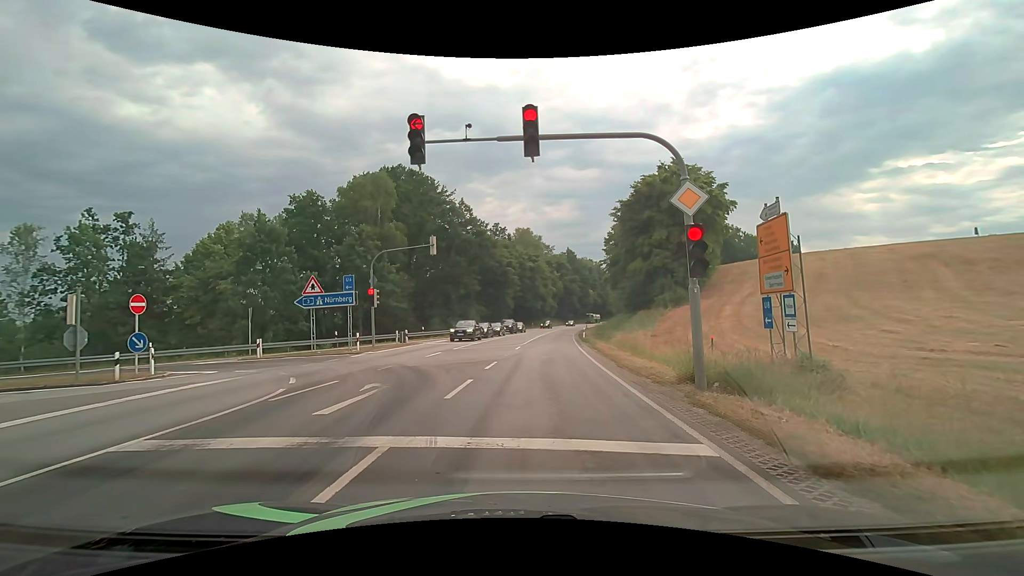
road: primary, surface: asphalt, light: Day
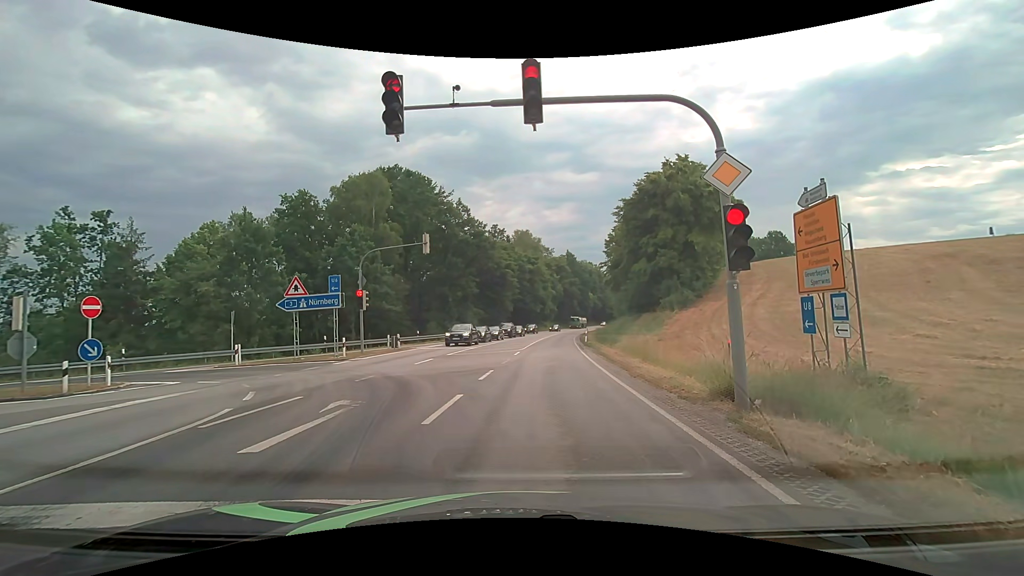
(0.0, +1.9) m; 0°
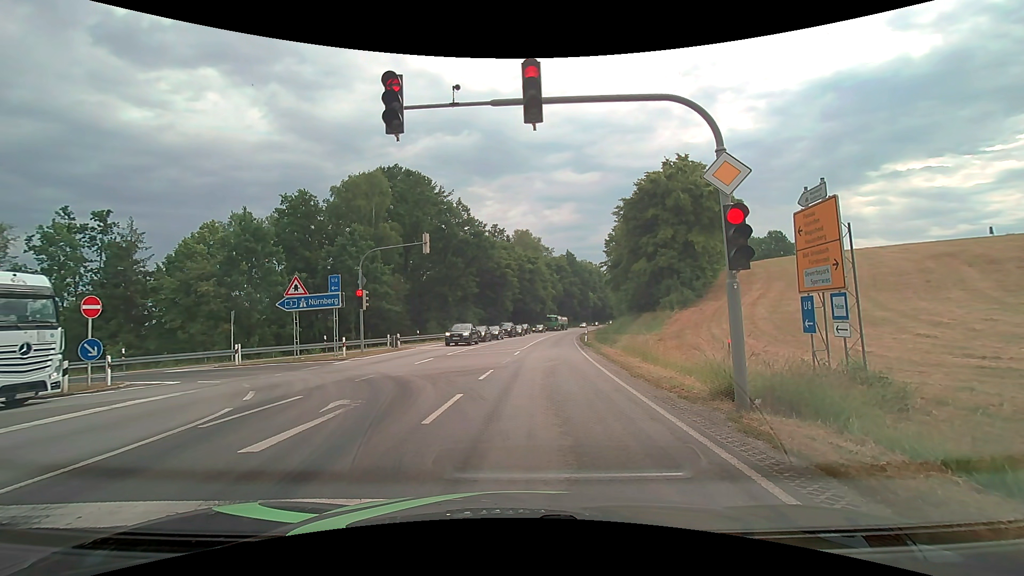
(0.0, +0.1) m; 0°
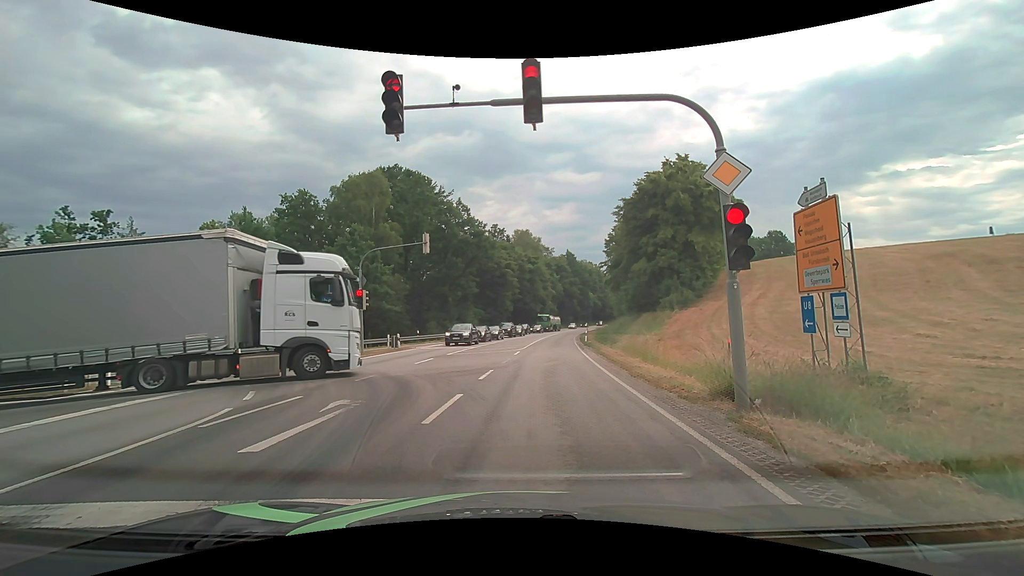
(0.0, 0.0) m; 0°
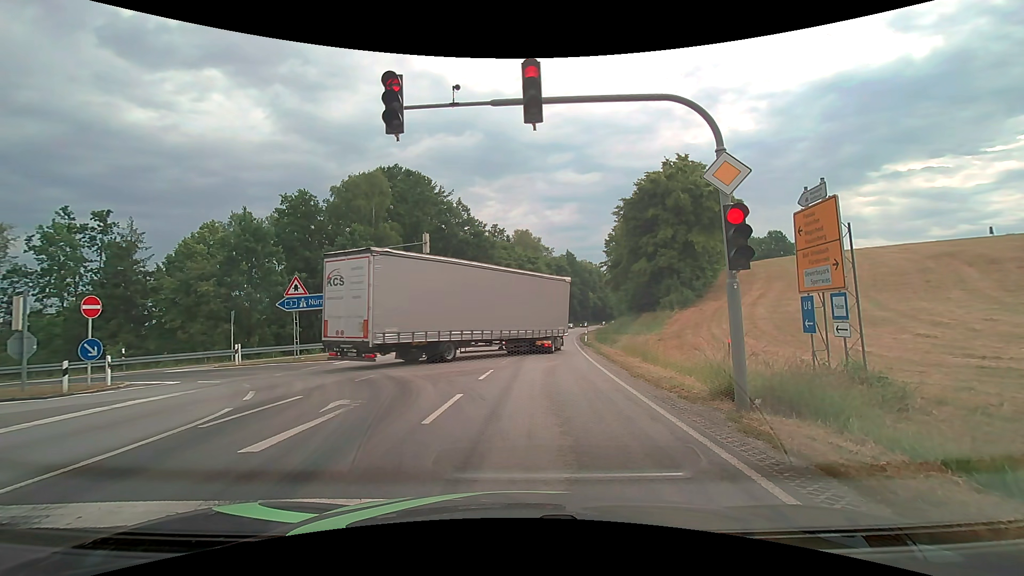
(0.0, 0.0) m; 0°
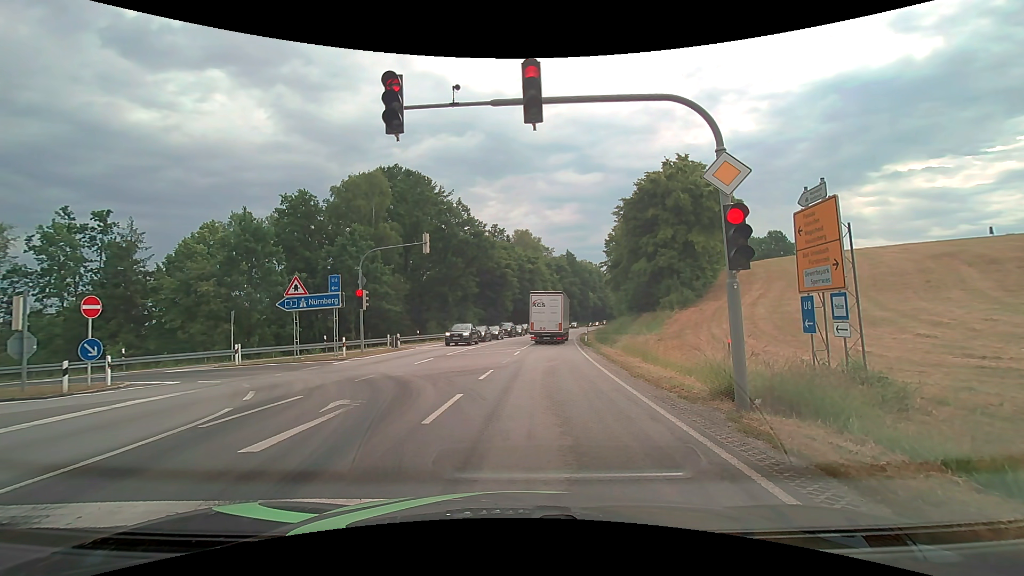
(0.0, 0.0) m; 0°
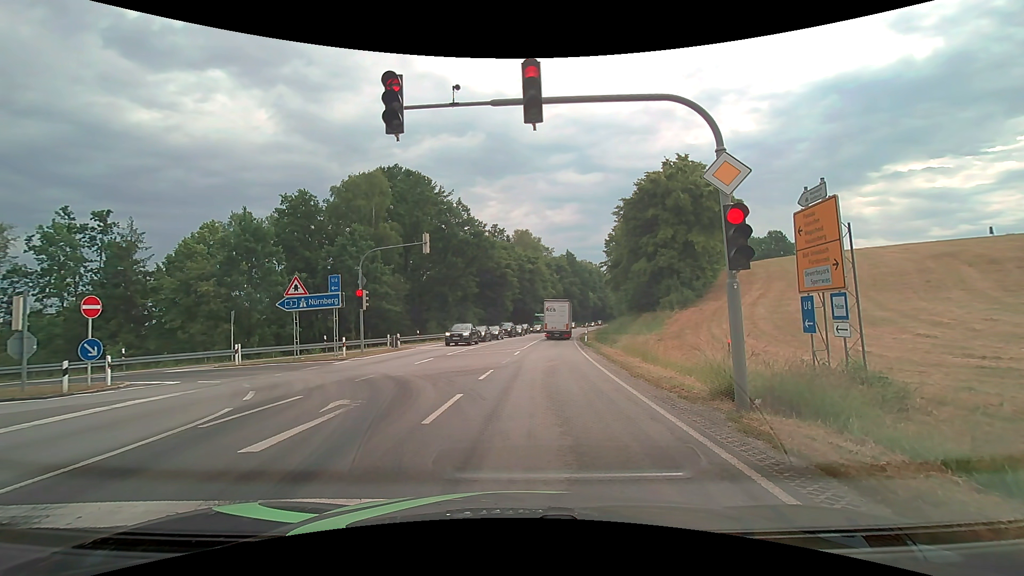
(0.0, 0.0) m; 0°
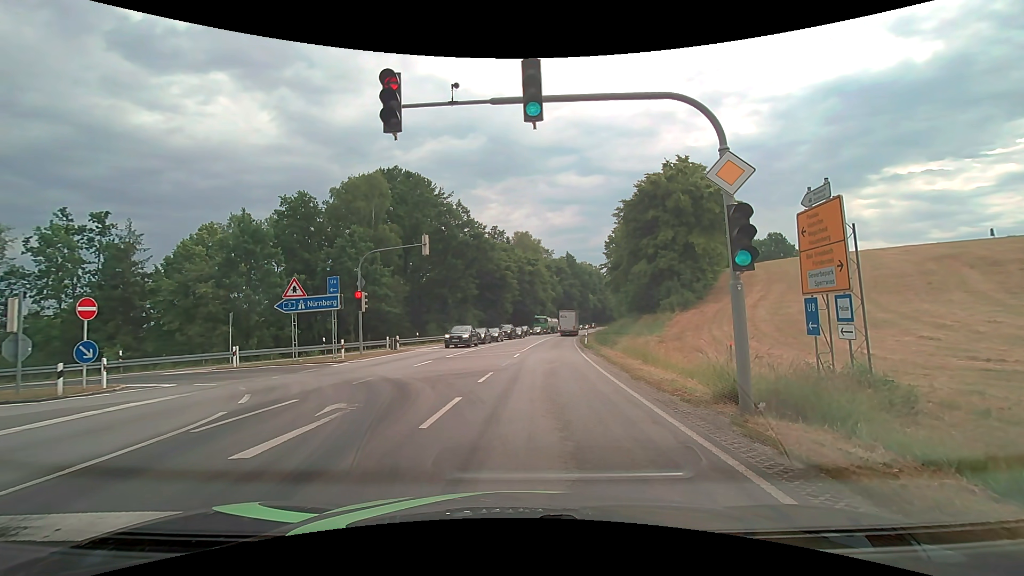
(0.0, +0.1) m; 0°
(0, +10) (0, +20) (+1, +30) (+2, +40) (+3, +50) (+4, +60) (+5, +70) (+6, +80) (+8, +90) (+10, +99) m
